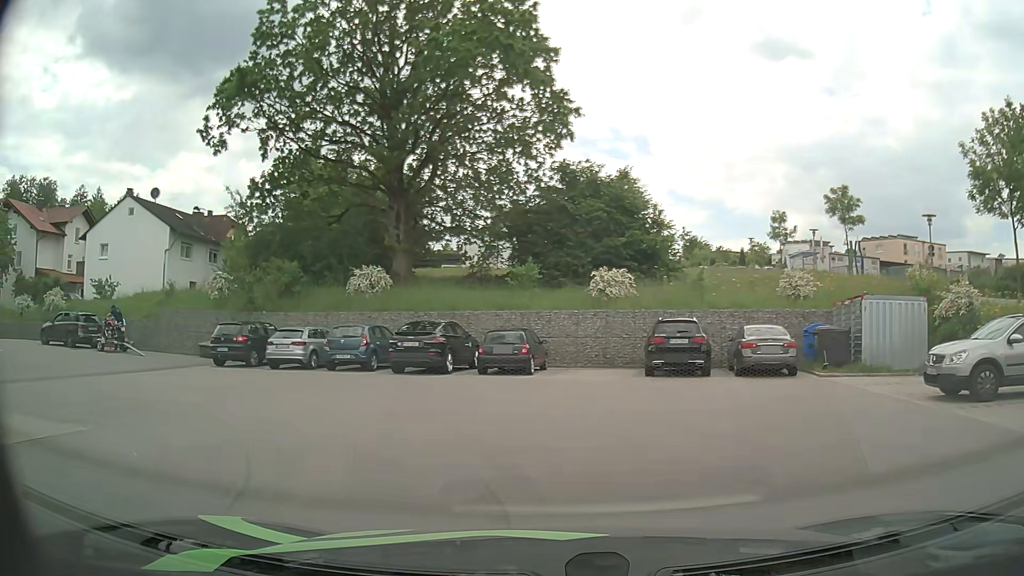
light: Day
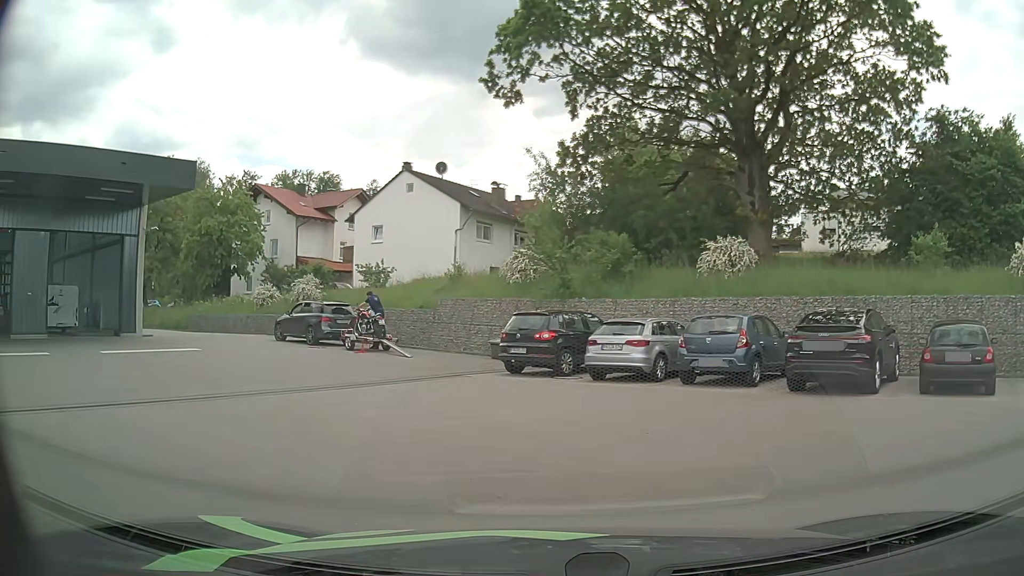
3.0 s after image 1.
(-2.2, +7.5) m; -27°
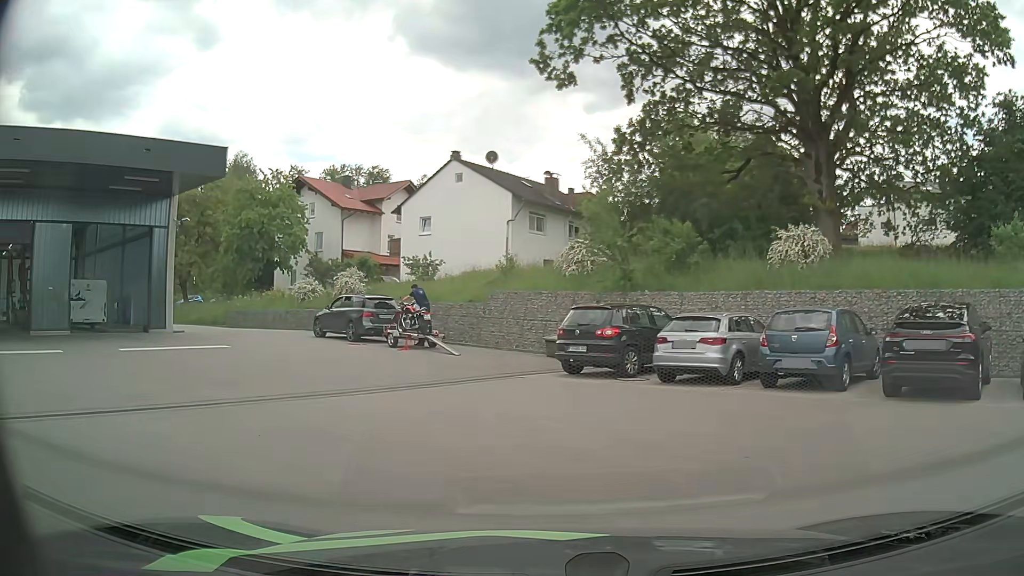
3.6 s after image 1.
(-0.1, +1.8) m; -4°
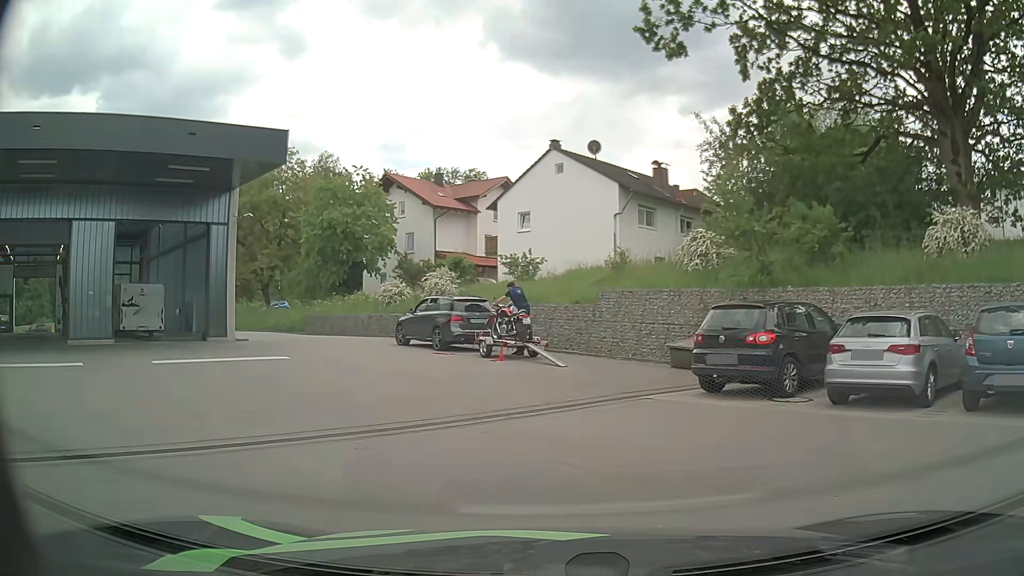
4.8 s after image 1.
(-0.3, +3.6) m; -8°
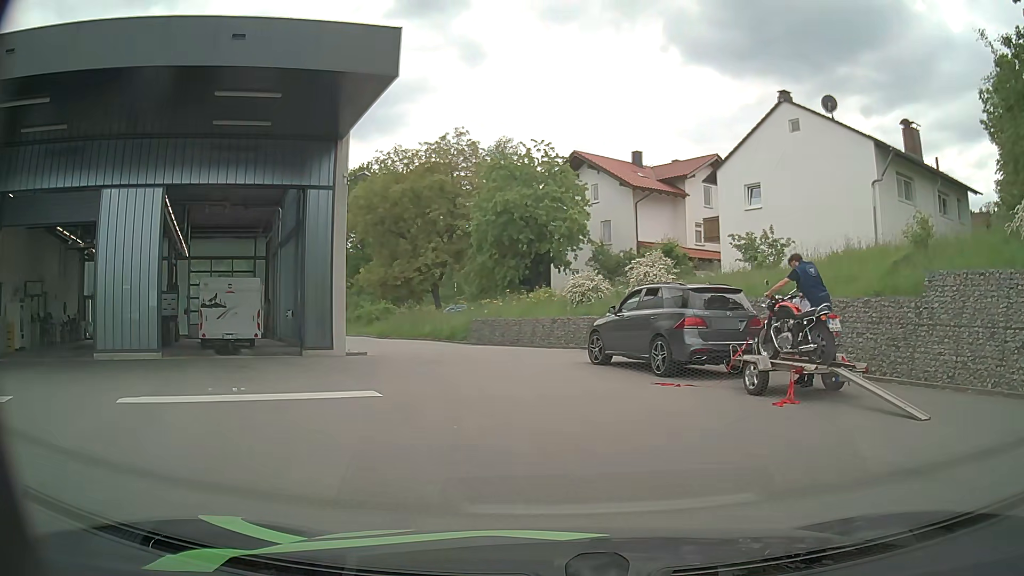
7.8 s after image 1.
(-1.4, +8.8) m; -17°
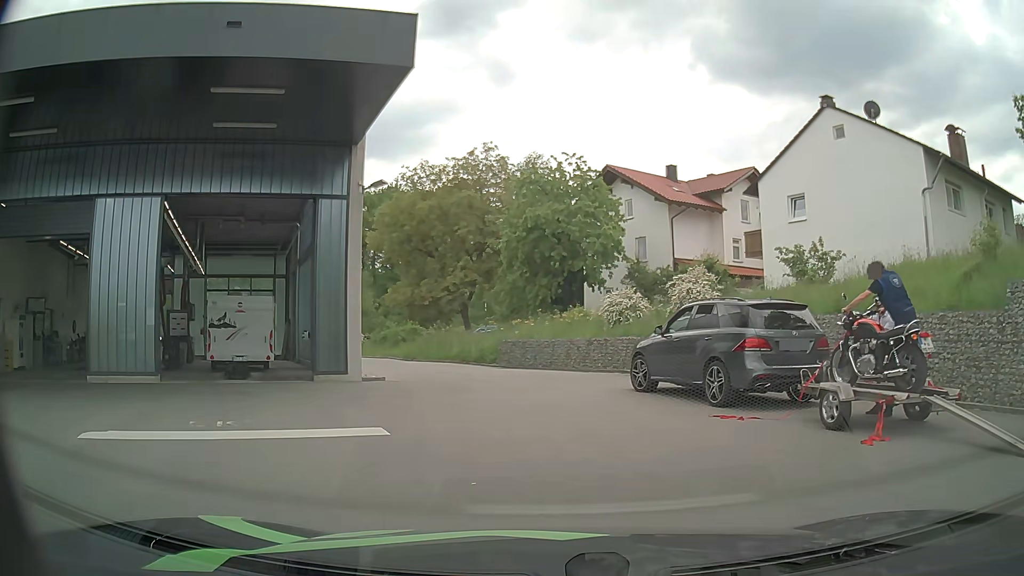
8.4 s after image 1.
(0.0, +1.7) m; -2°
